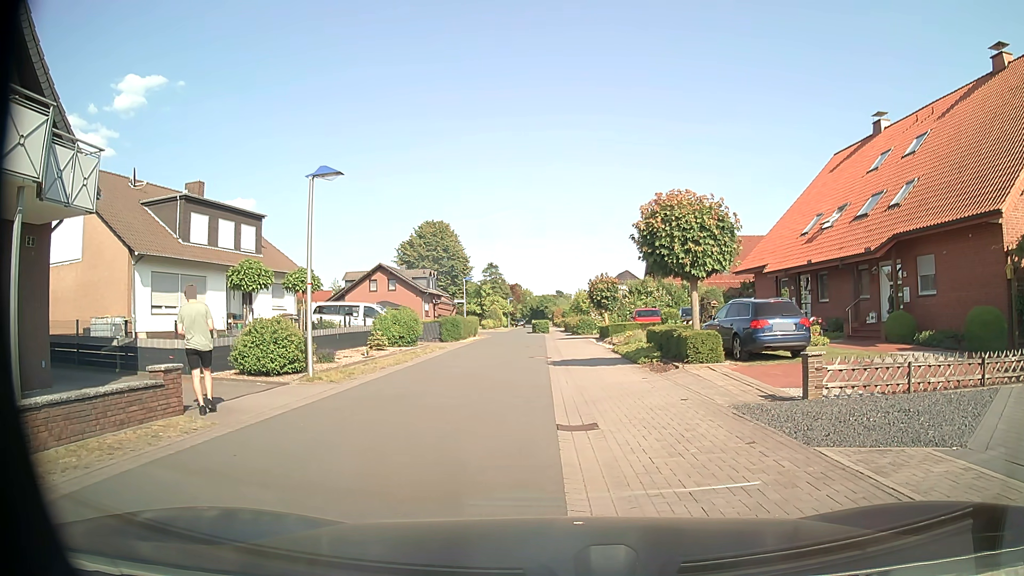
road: residential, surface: asphalt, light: Day
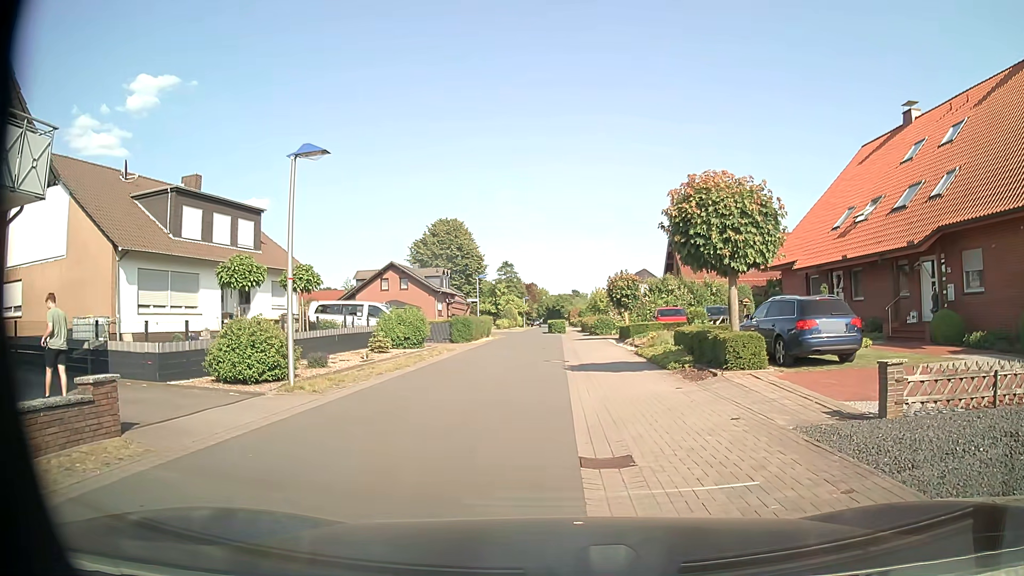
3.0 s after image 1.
(0.0, +2.0) m; 0°
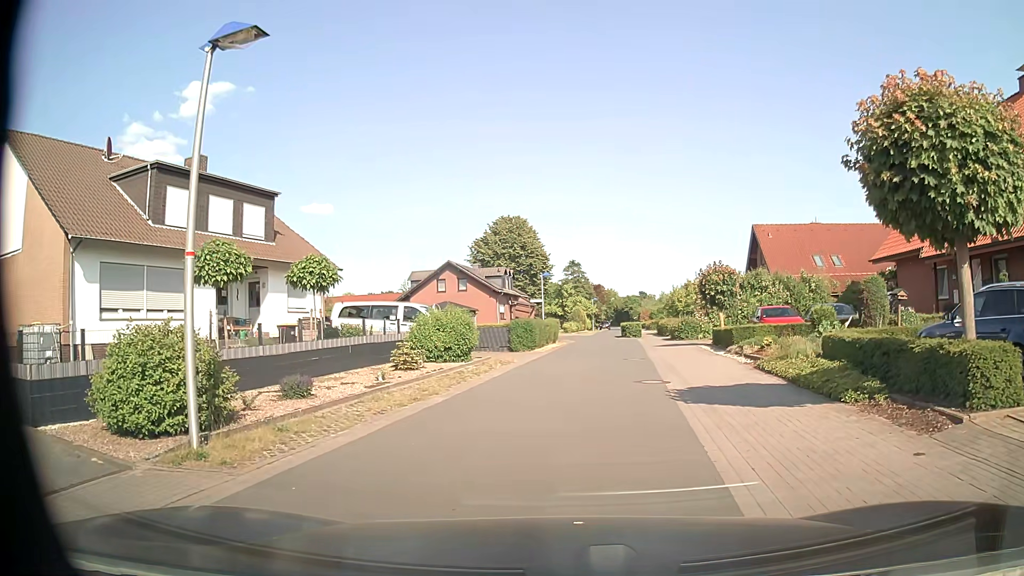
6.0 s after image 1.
(-0.5, +6.2) m; -8°
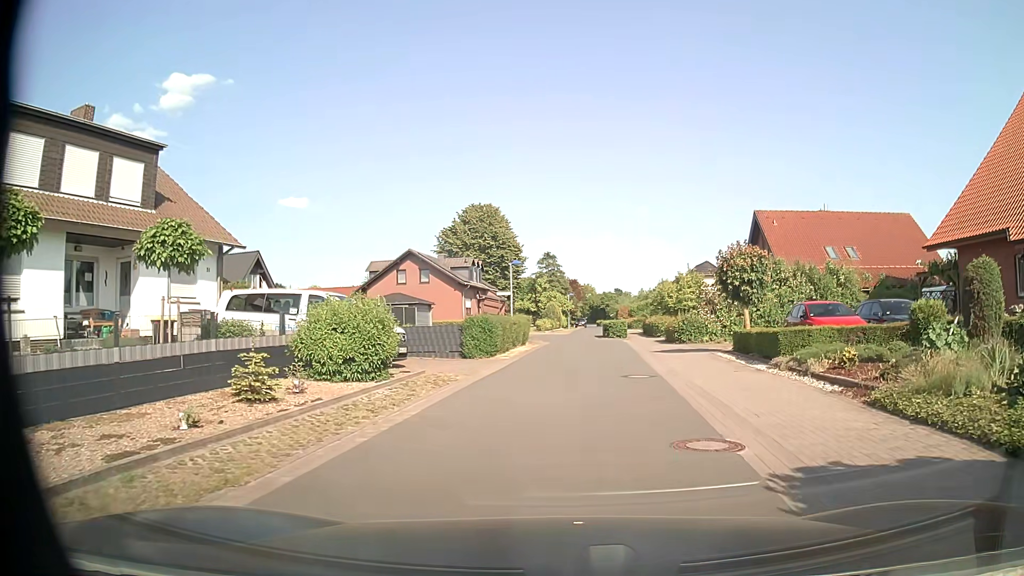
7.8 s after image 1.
(+0.3, +7.4) m; +4°
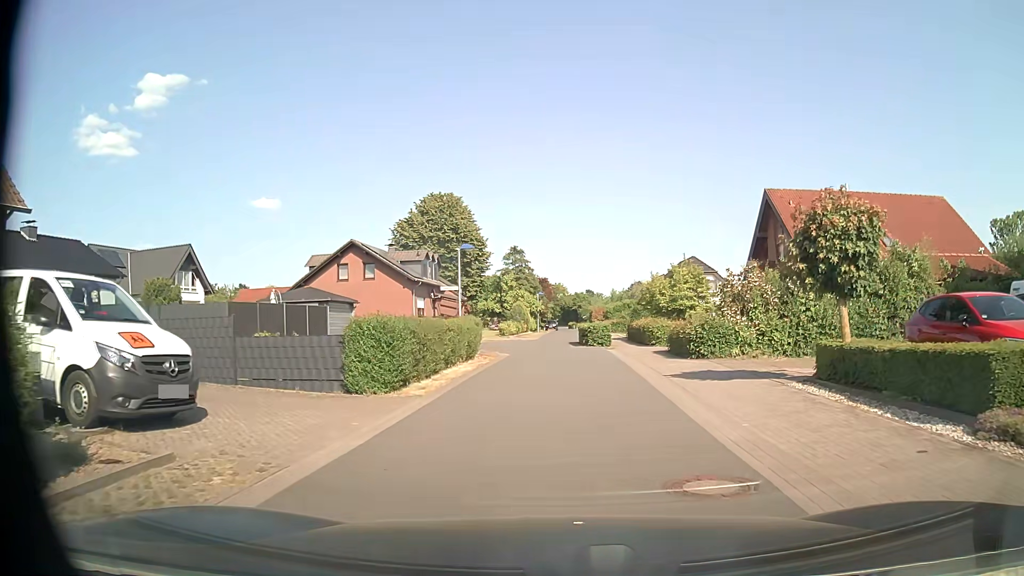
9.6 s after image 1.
(+0.2, +9.5) m; +3°
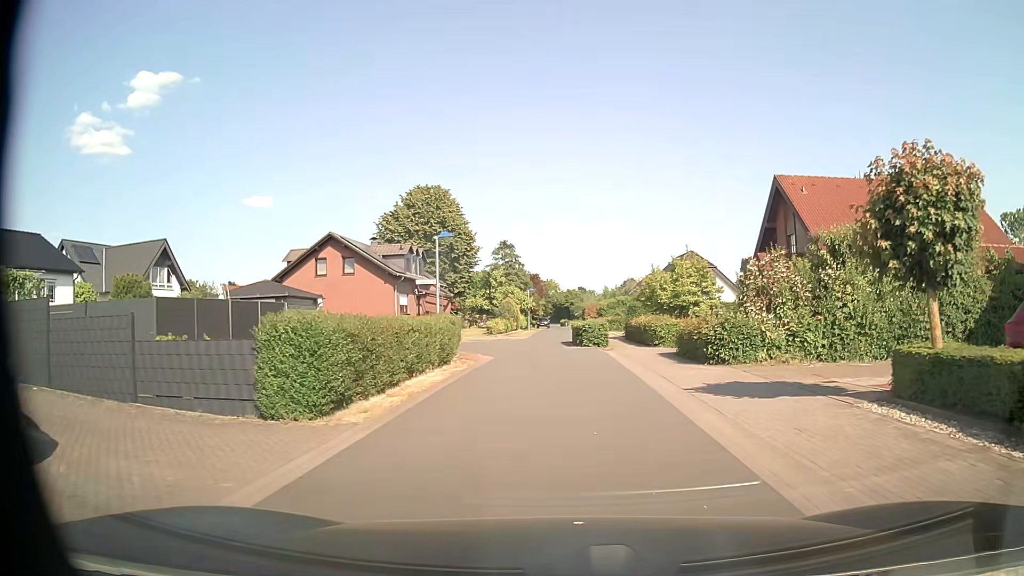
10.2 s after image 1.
(0.0, +3.4) m; 0°
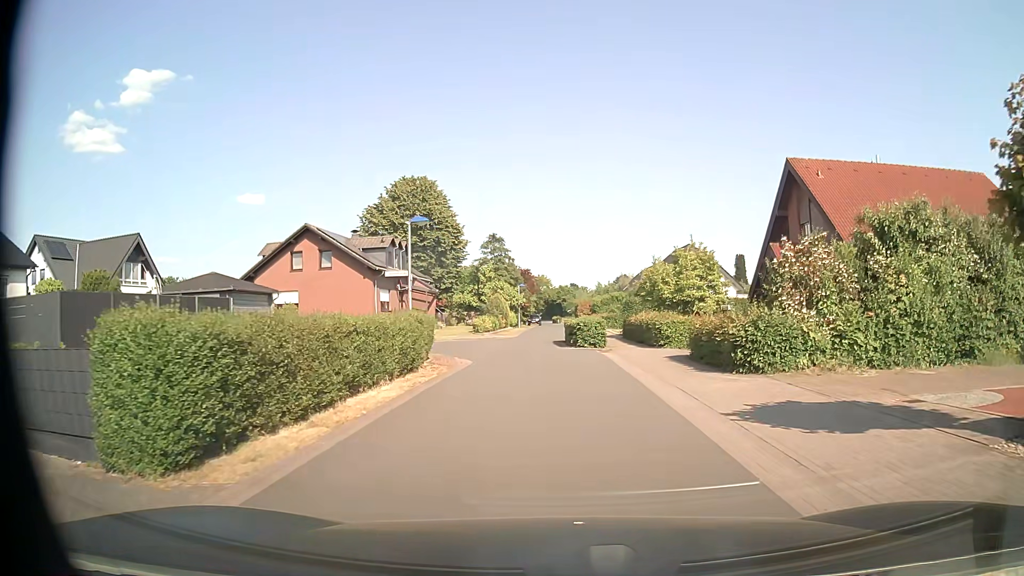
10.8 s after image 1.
(0.0, +3.4) m; 0°
